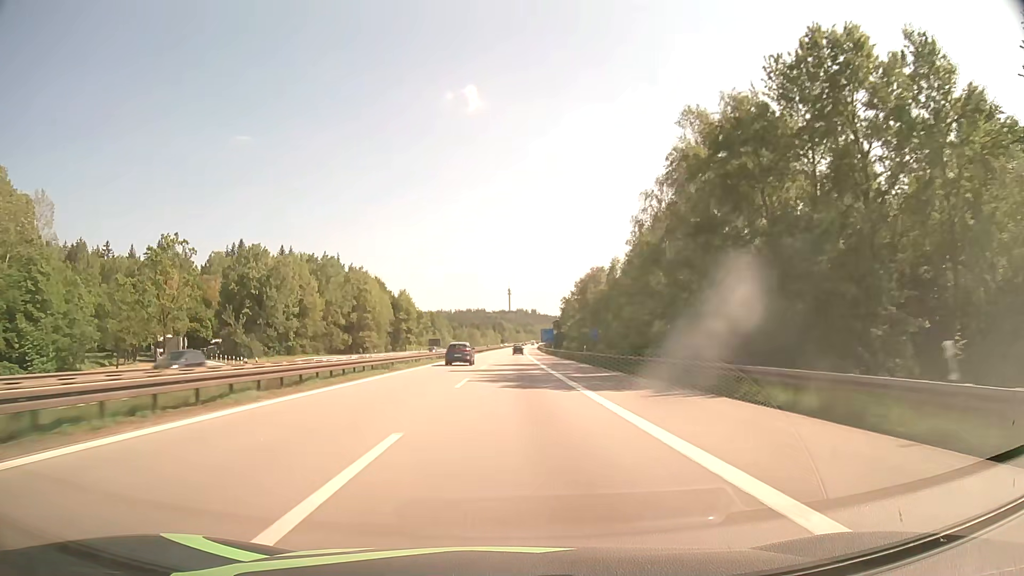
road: motorway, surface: asphalt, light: Day
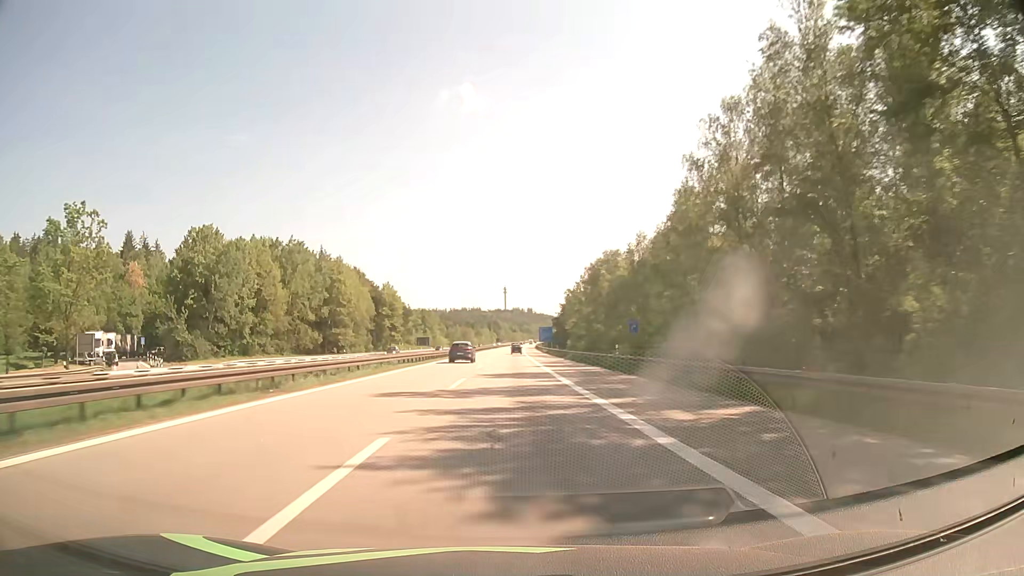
(+0.1, +18.6) m; 0°
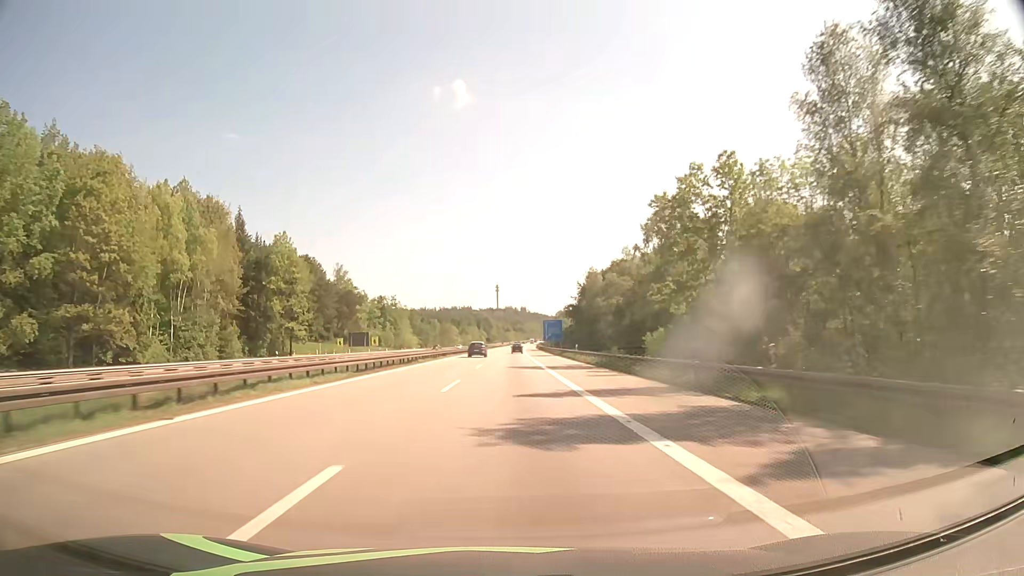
(+0.4, +74.2) m; +1°
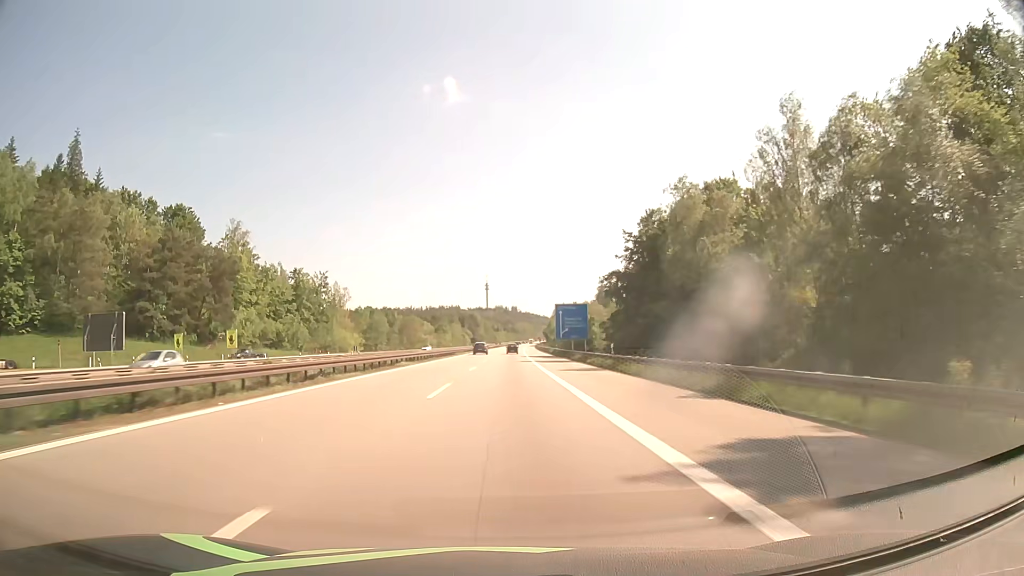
(+0.5, +73.9) m; +1°
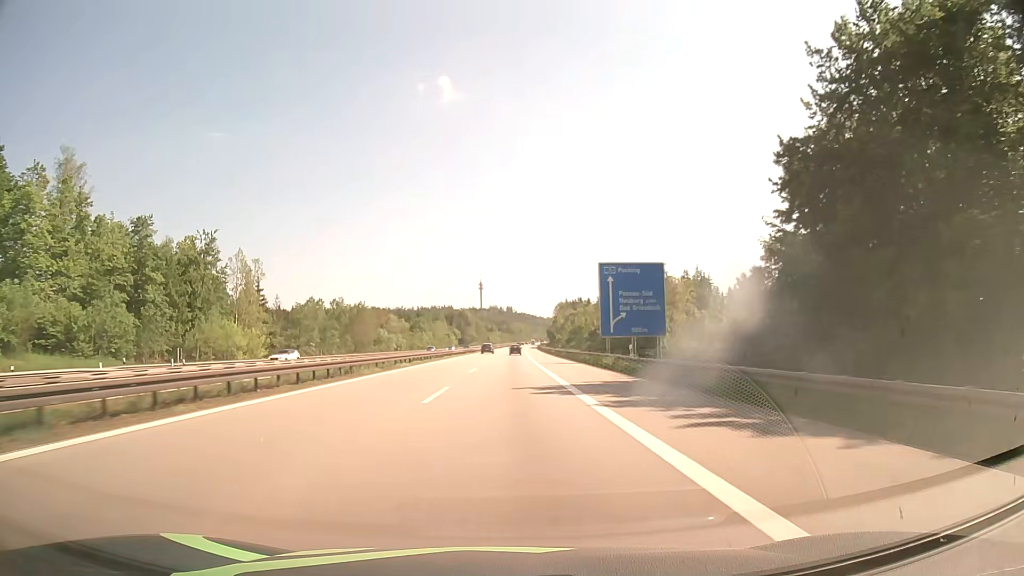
(+0.2, +55.3) m; 0°
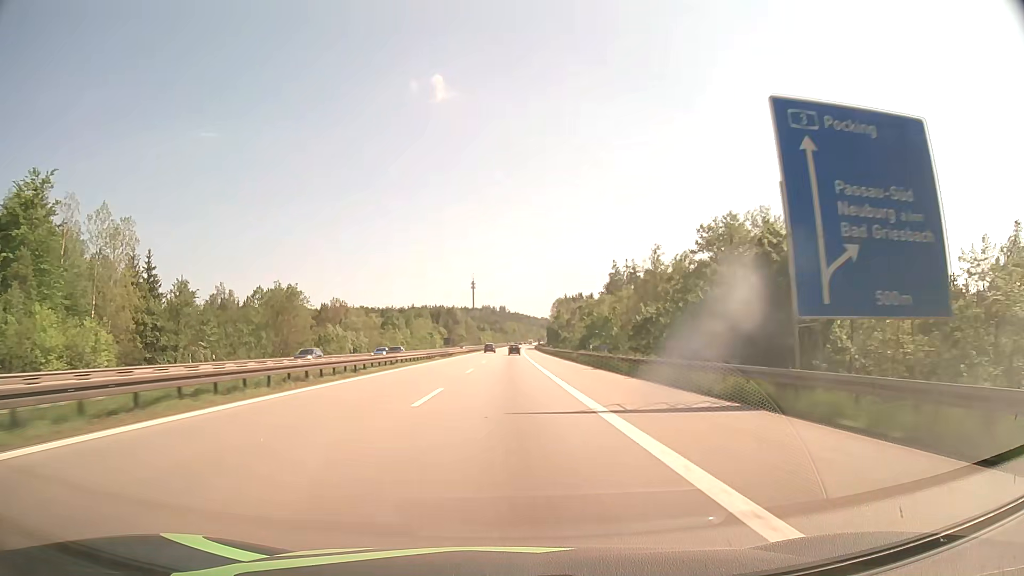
(+0.3, +36.7) m; +1°
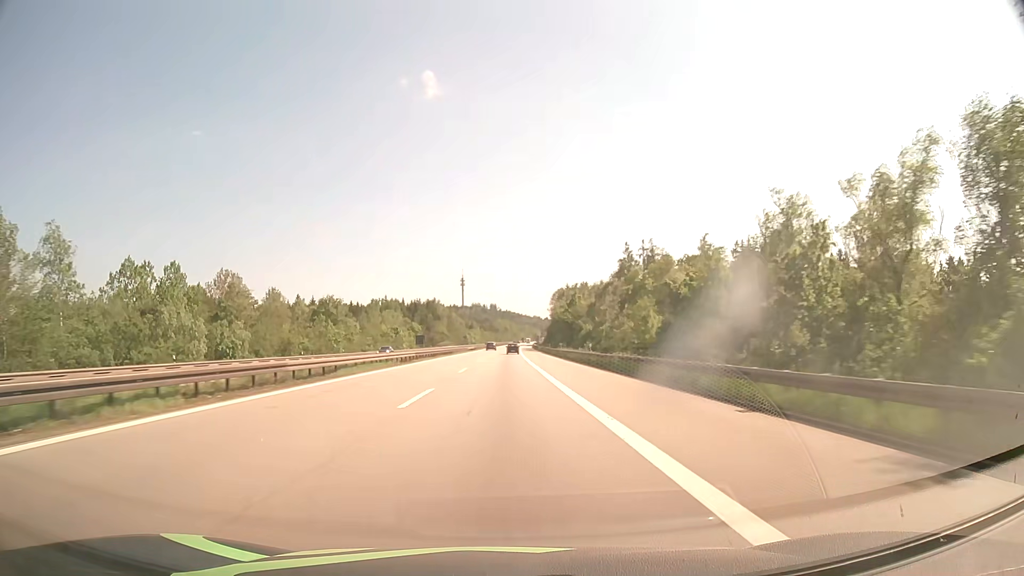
(+0.4, +54.6) m; +1°
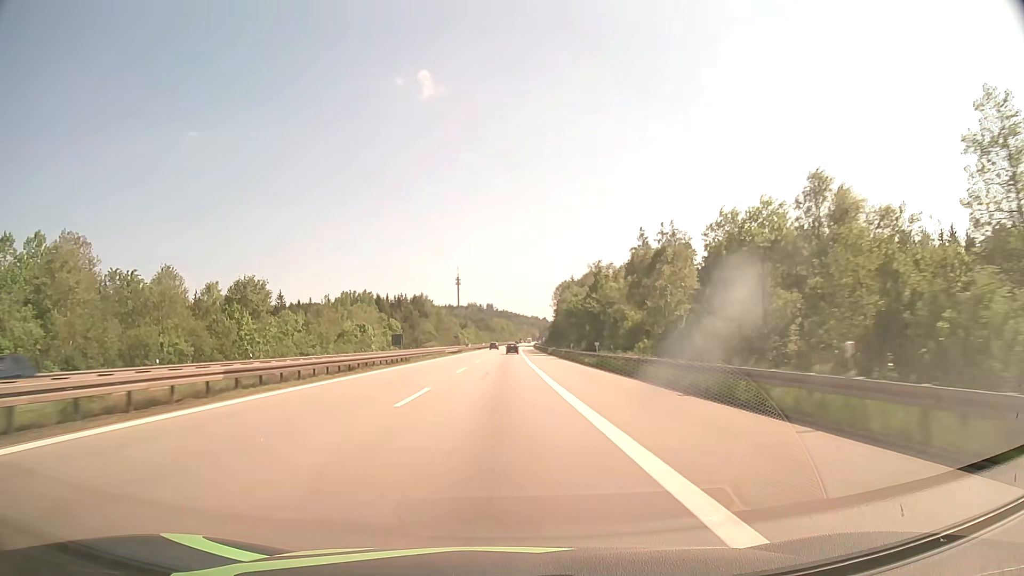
(+0.1, +35.7) m; 0°
(0, +10) (0, +20) (0, +30) (0, +40) (0, +50) (0, +60) (0, +70) (0, +80) (0, +90) (0, +100) m
